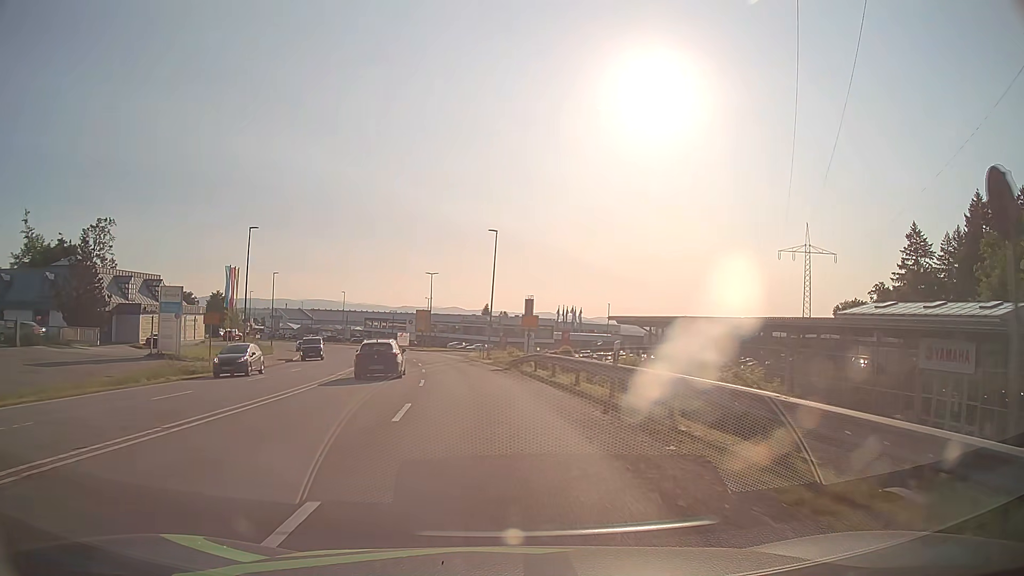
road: secondary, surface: asphalt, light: Day
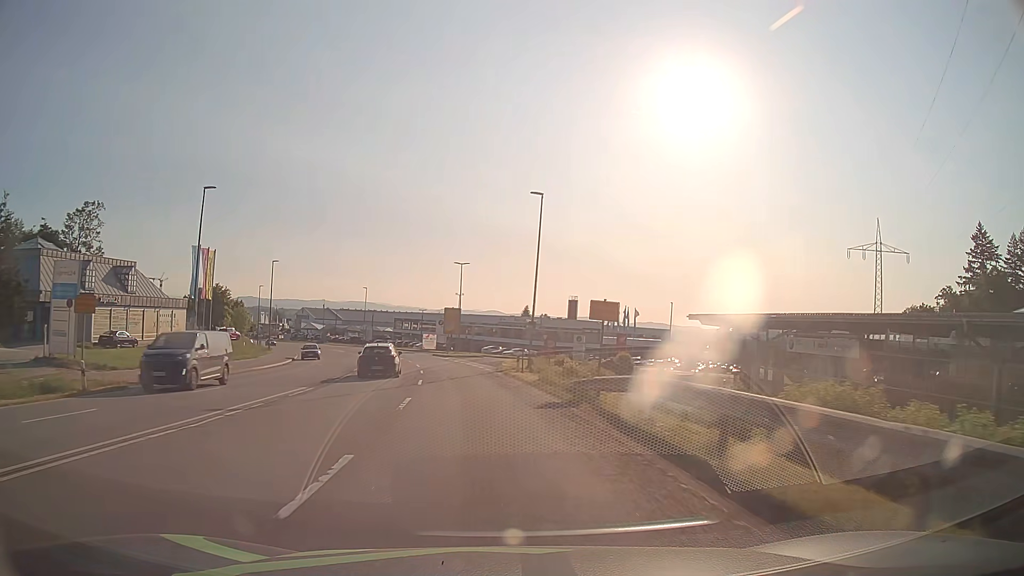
(-0.4, +15.2) m; -3°
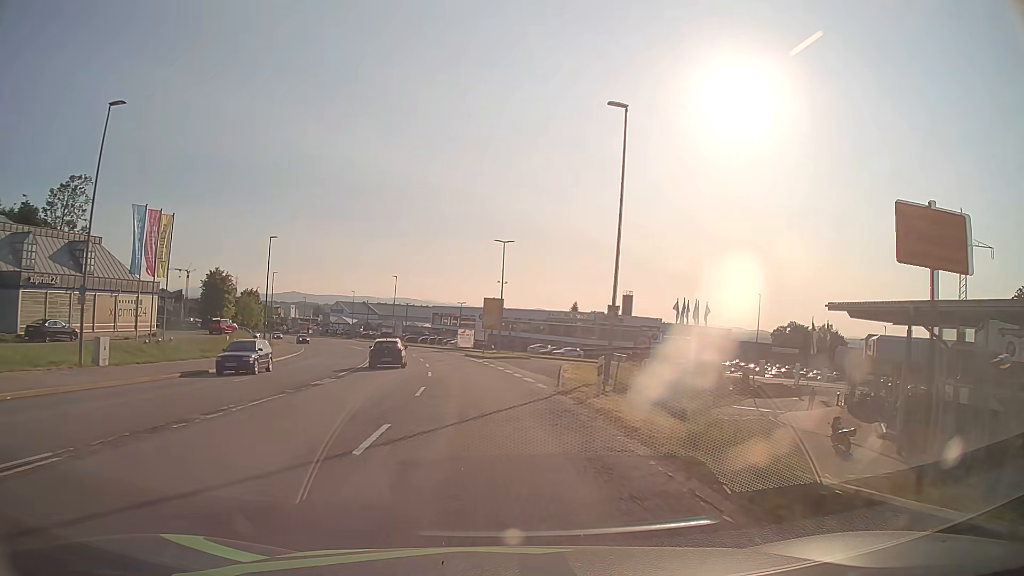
(-0.5, +15.2) m; -4°
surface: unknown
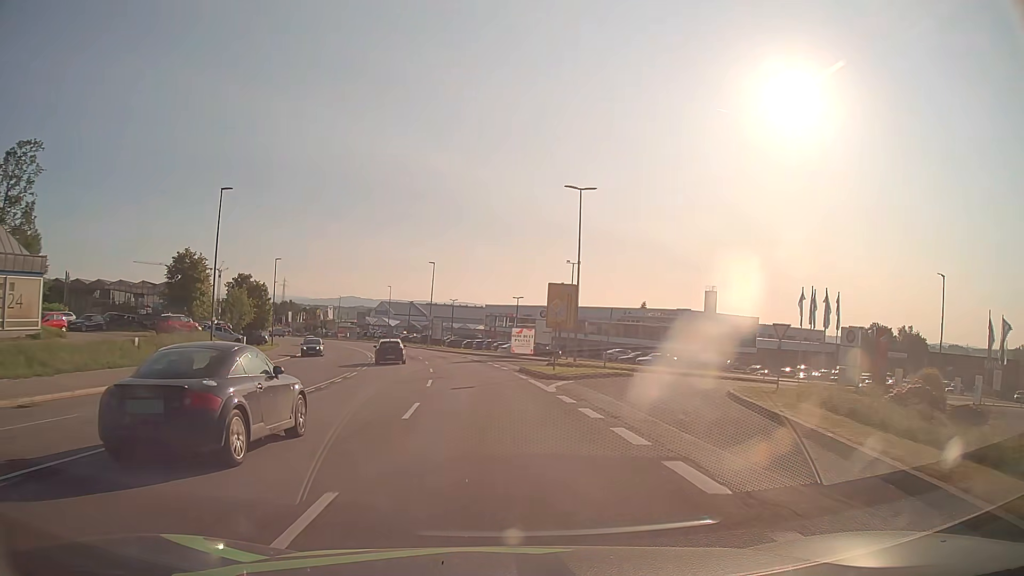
(-1.0, +22.9) m; -5°
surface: asphalt
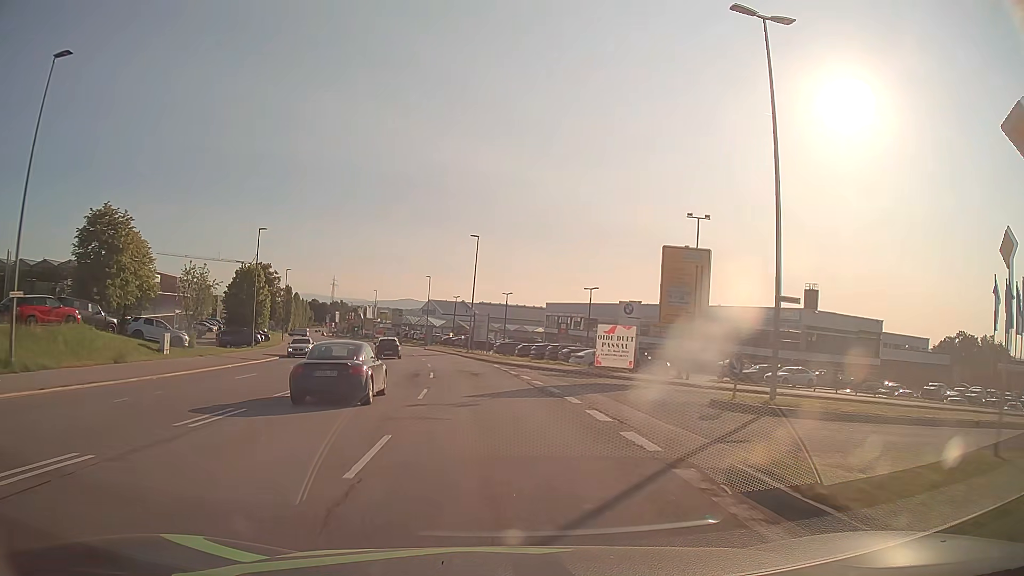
(-1.0, +23.0) m; -5°
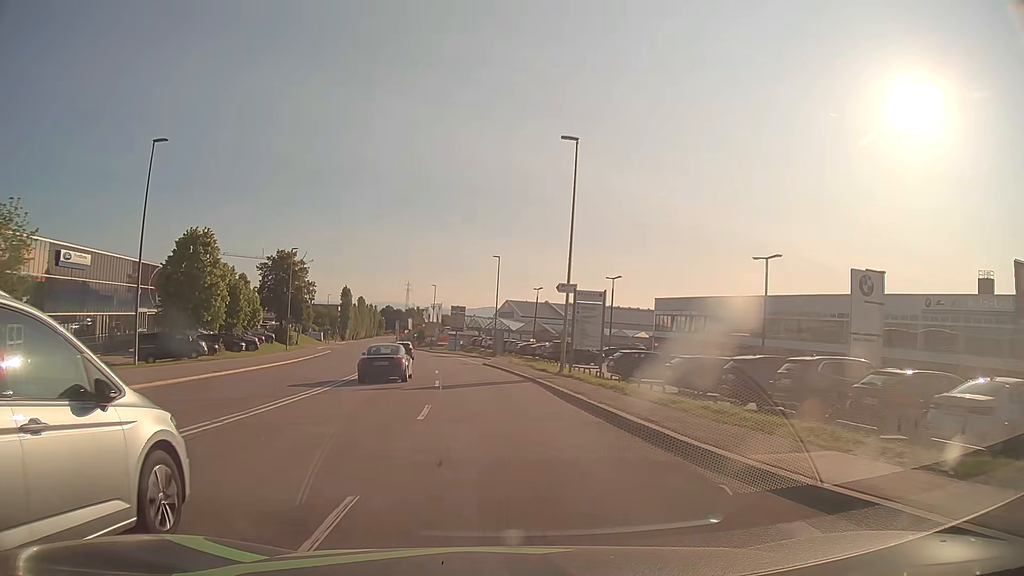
(-1.9, +30.5) m; -7°
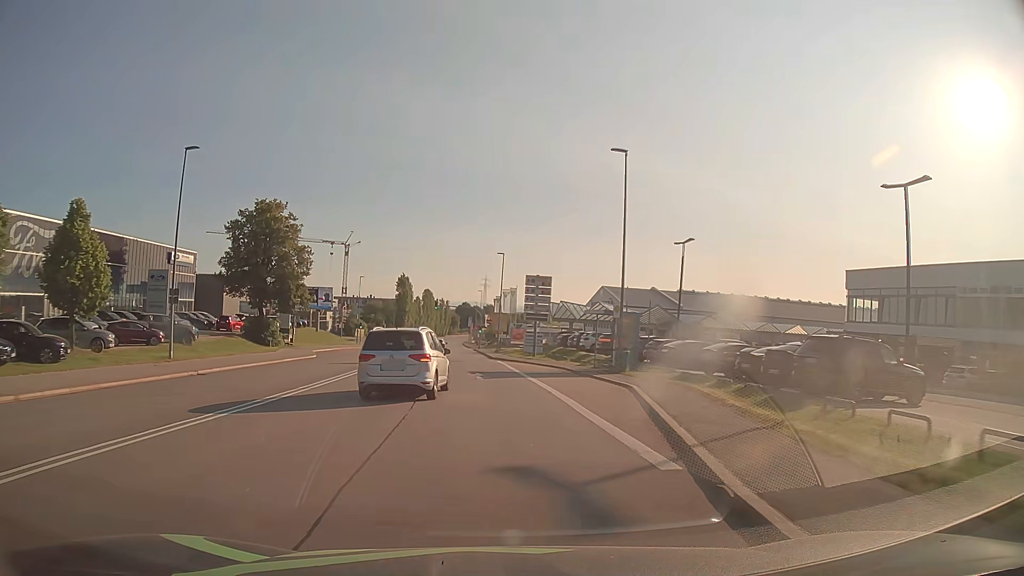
(-2.3, +38.1) m; -7°
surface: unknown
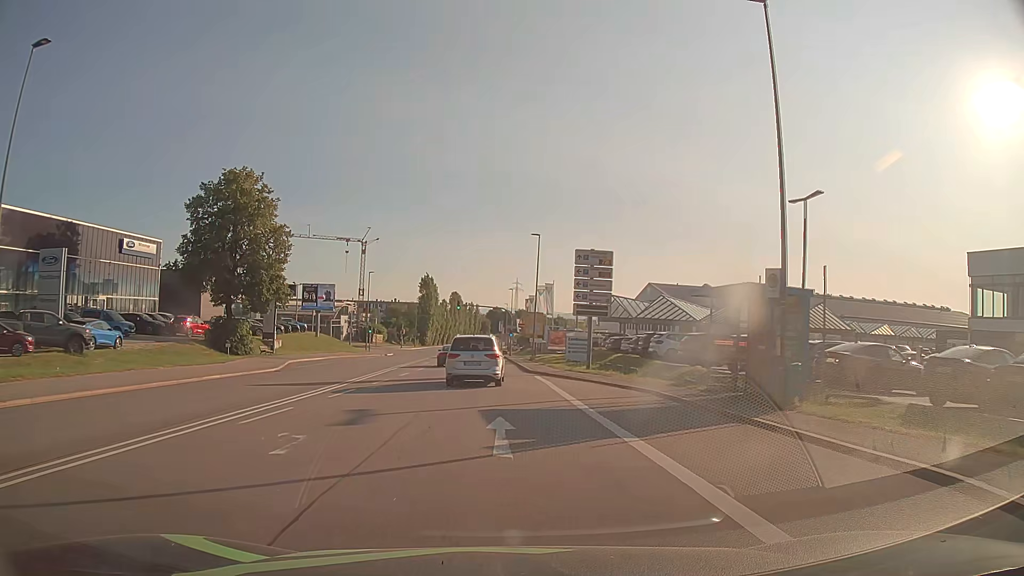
(-0.4, +15.4) m; -3°
(0, +10) (0, +20) (-1, +30) (-1, +40) (-1, +50) (-2, +60) (-2, +70) (-2, +80) (-3, +90) (-3, +100) m
